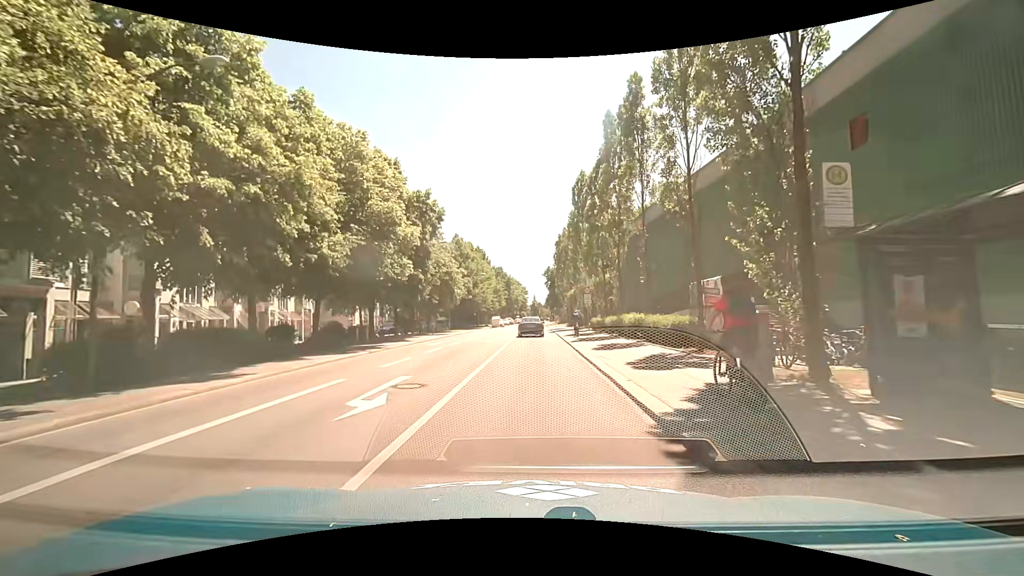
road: secondary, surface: asphalt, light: Day
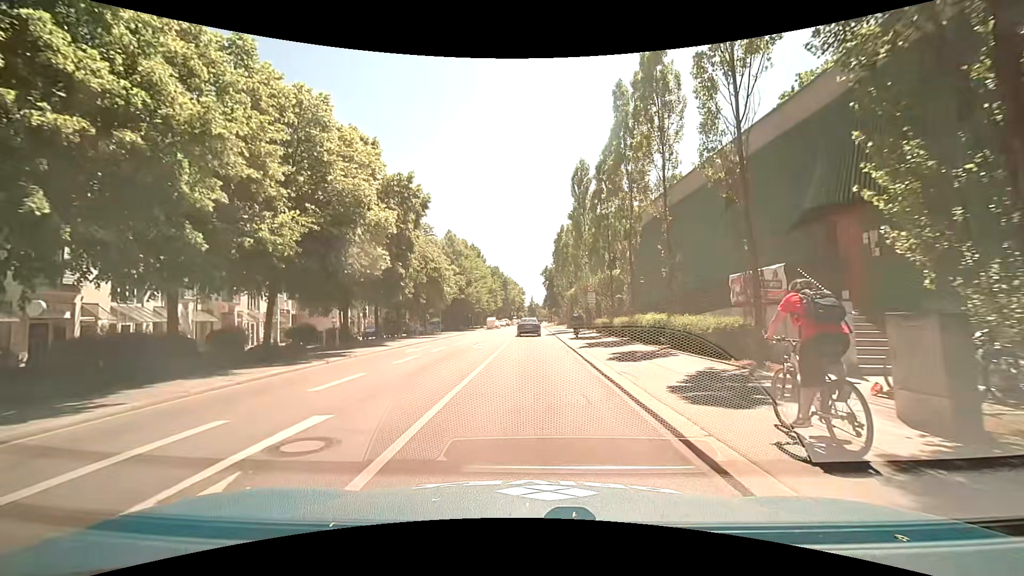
(0.0, +4.5) m; 0°
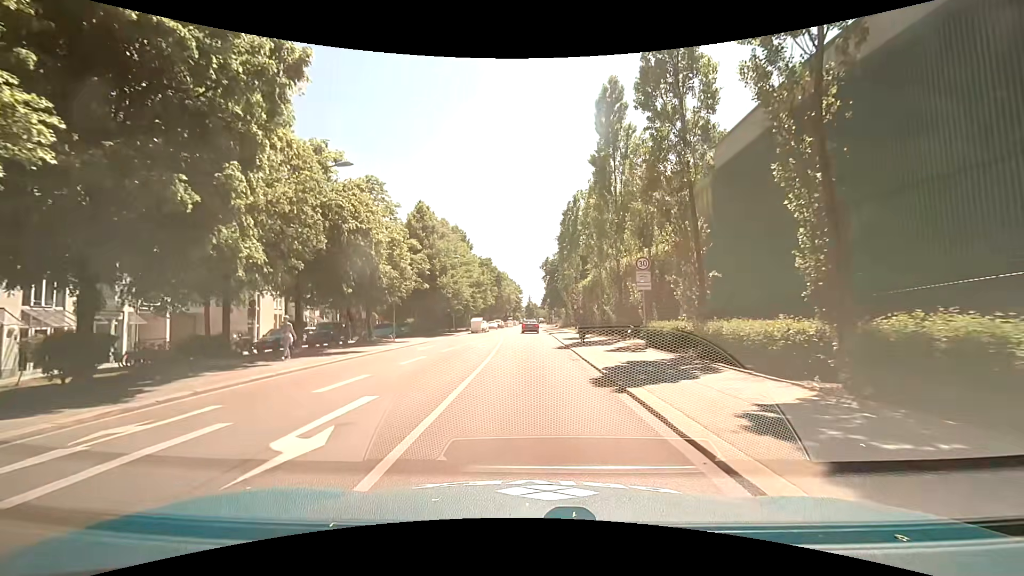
(+0.1, +18.2) m; +1°
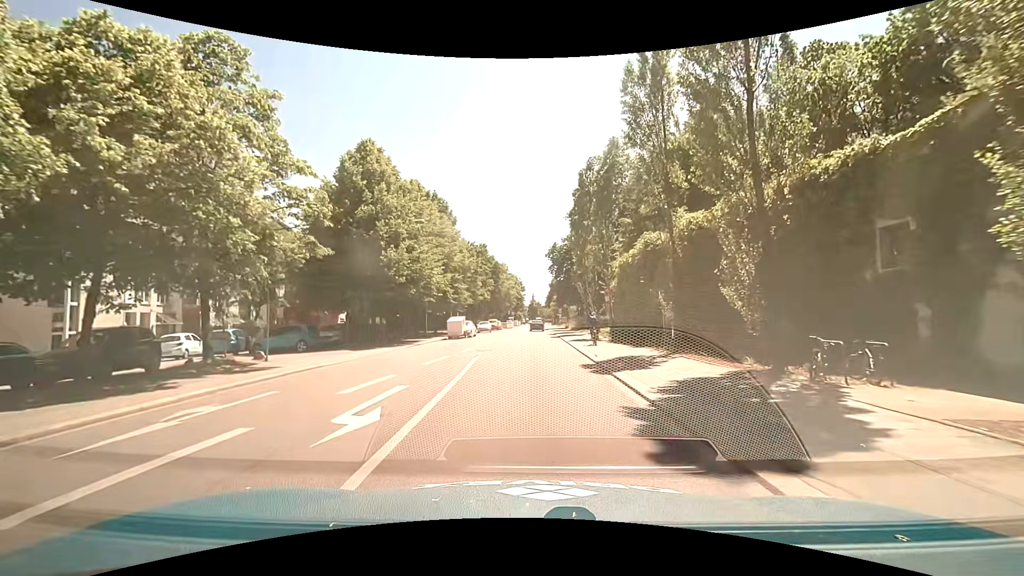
(-0.2, +18.5) m; -1°
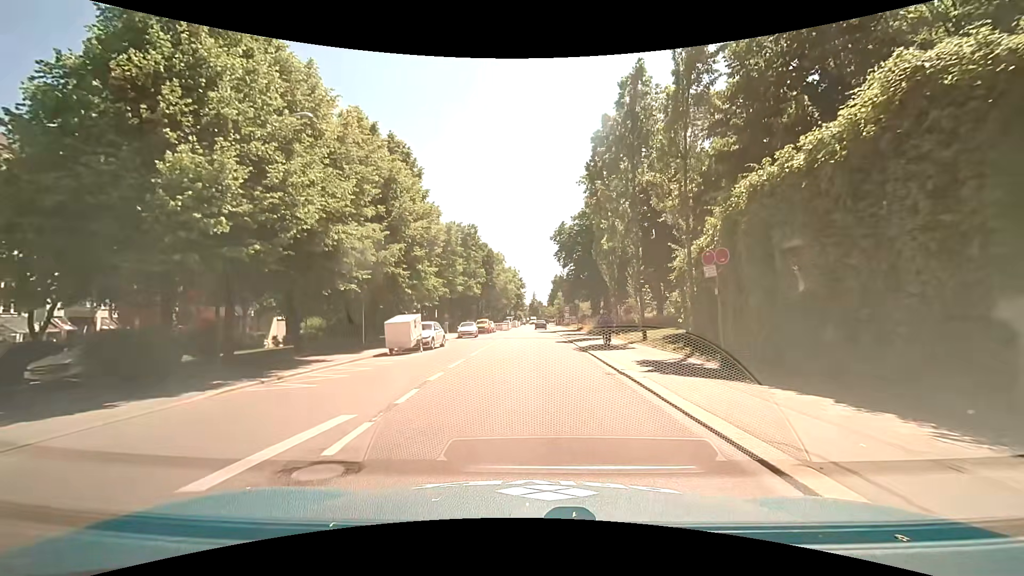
(0.0, +17.4) m; 0°
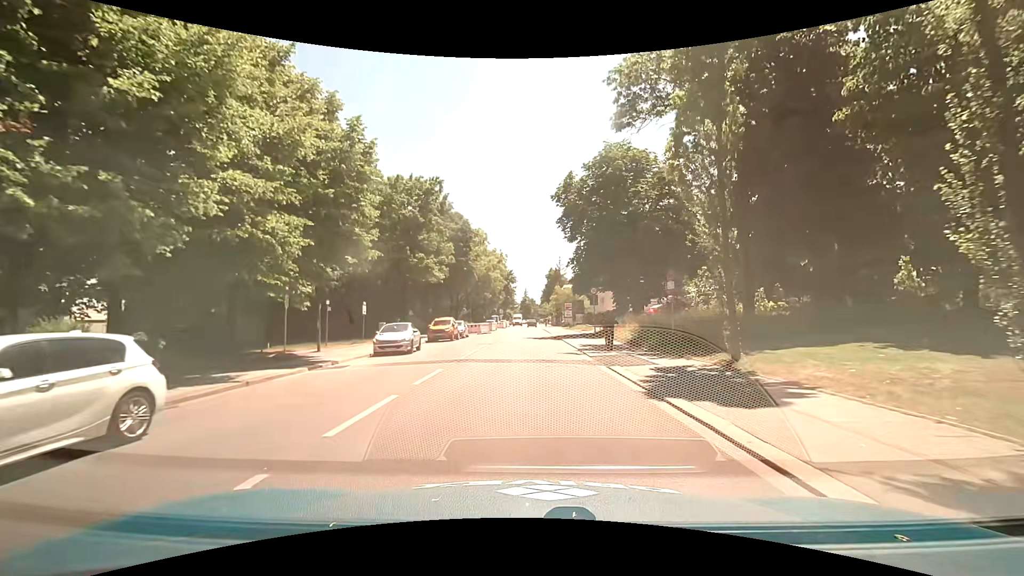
(+0.2, +21.6) m; +1°
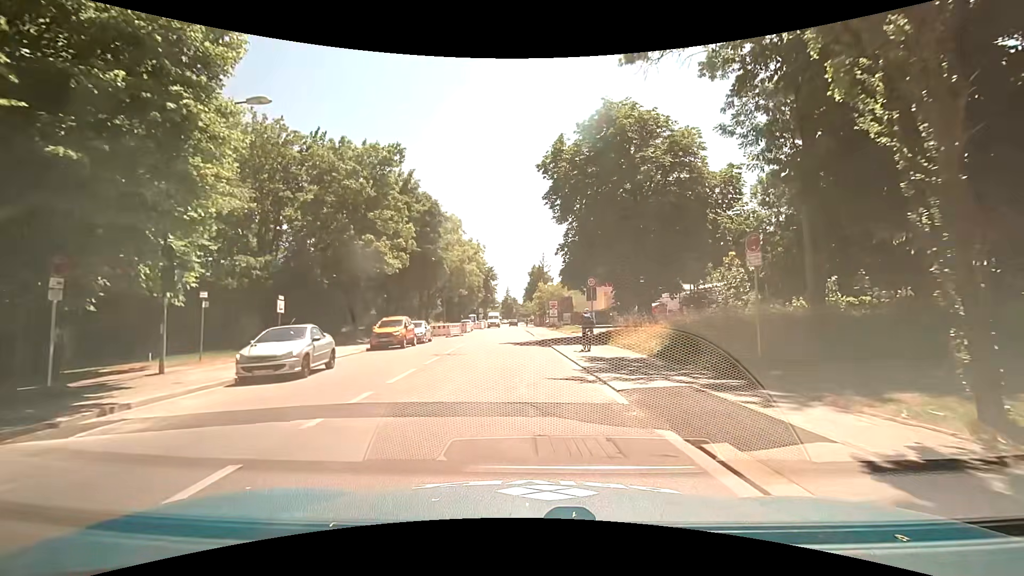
(+0.2, +8.7) m; +3°
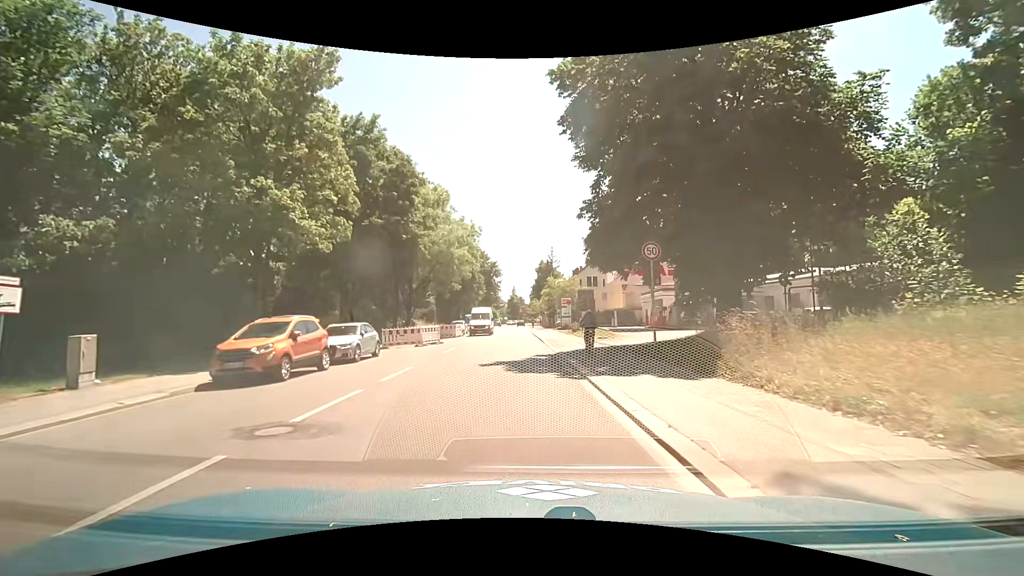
(0.0, +13.1) m; -1°
(0, +10) (0, +20) (0, +30) (-1, +40) (-1, +50) (-1, +60) (-1, +70) (-1, +80) (-1, +90) (-1, +100) m
